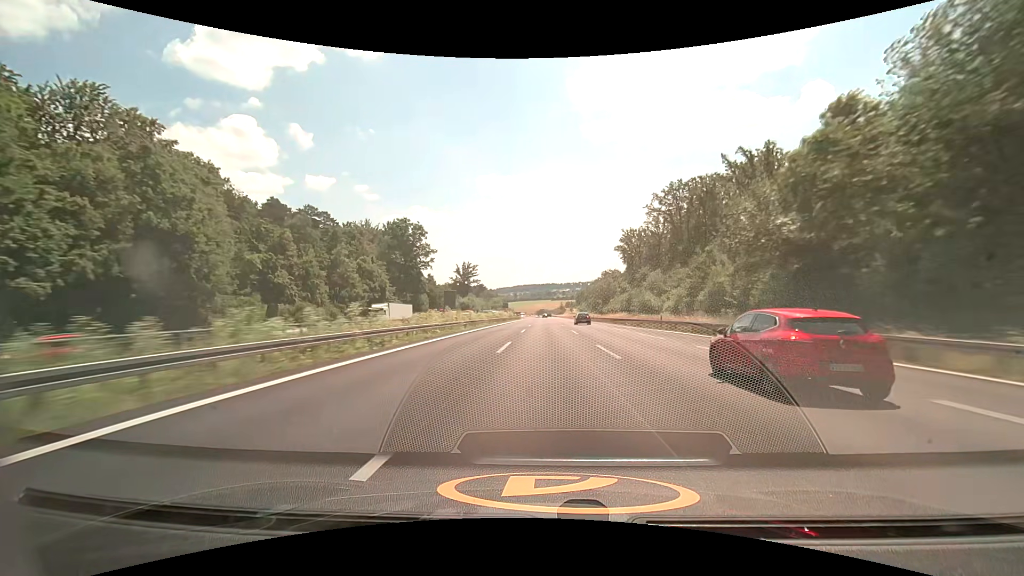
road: motorway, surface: asphalt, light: Day
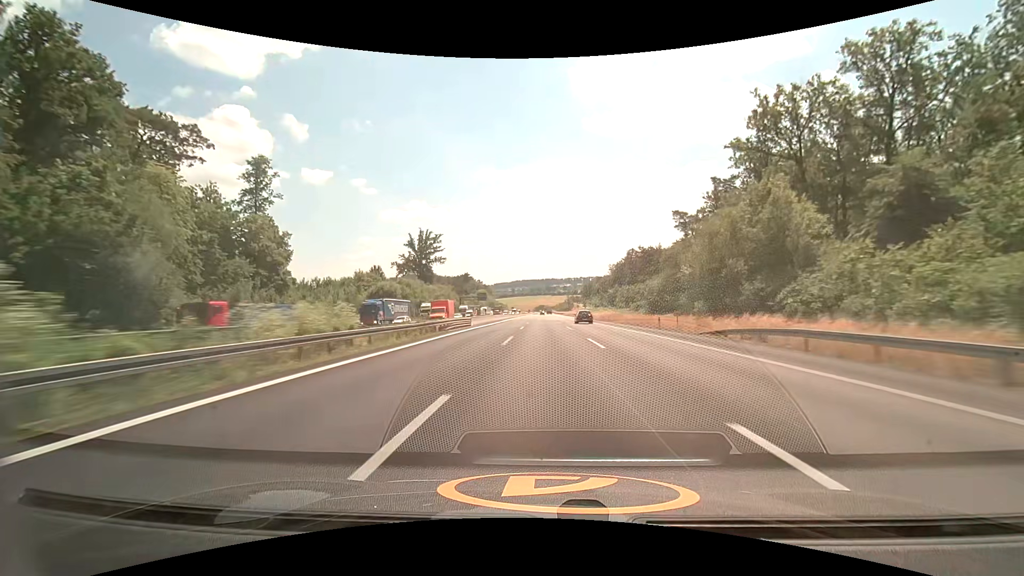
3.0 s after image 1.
(+0.1, +103.7) m; 0°
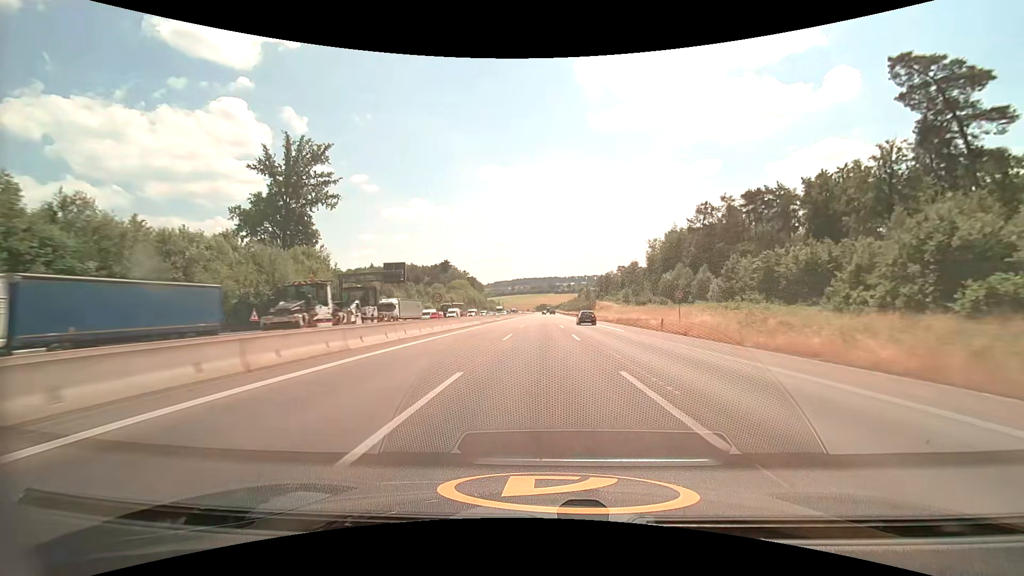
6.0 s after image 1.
(-0.2, +101.9) m; 0°
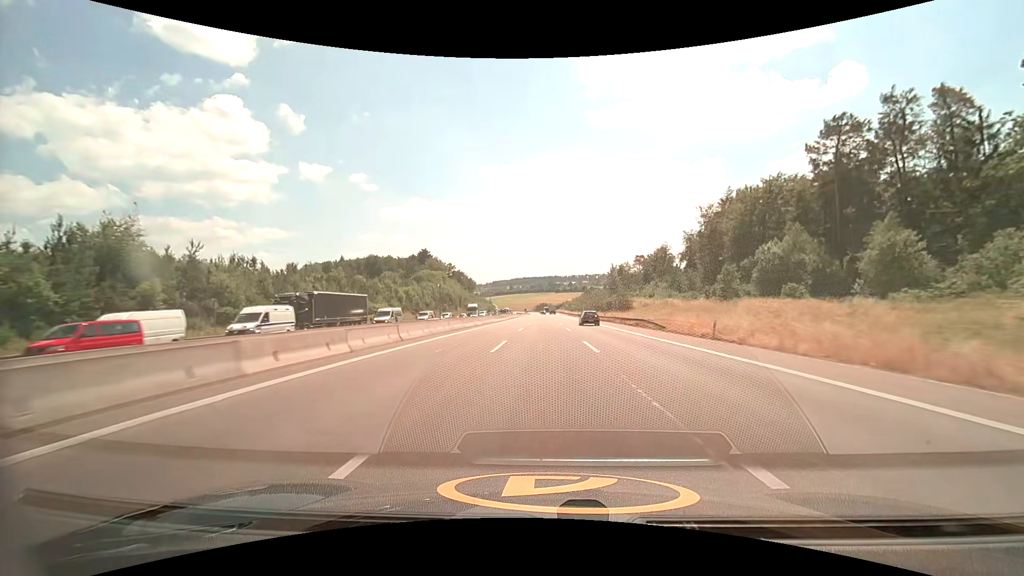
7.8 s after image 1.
(-0.1, +60.5) m; 0°
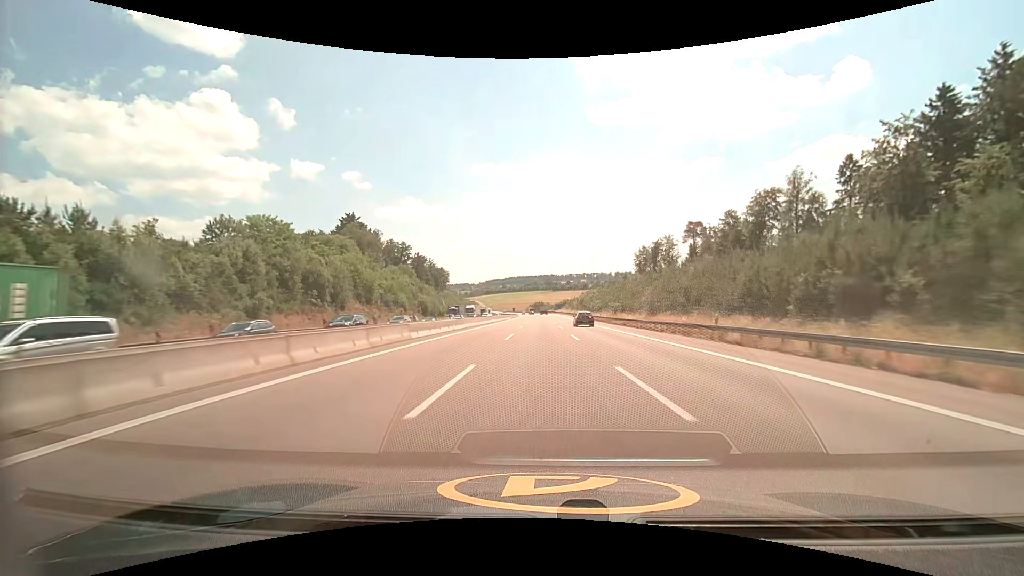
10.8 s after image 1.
(+0.4, +99.6) m; +1°
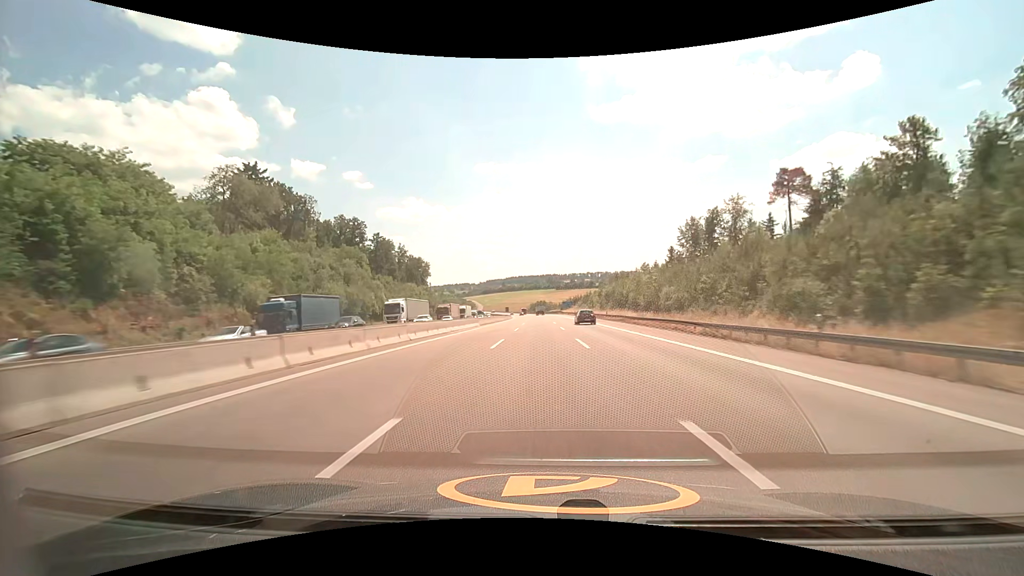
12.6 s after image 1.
(-0.1, +60.3) m; 0°
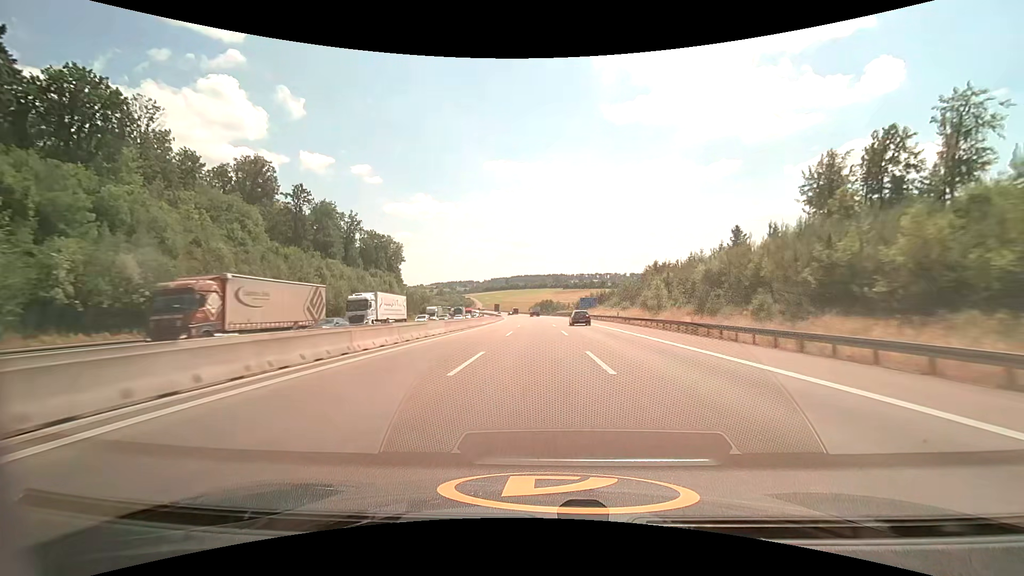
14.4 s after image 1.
(-0.3, +60.8) m; -1°
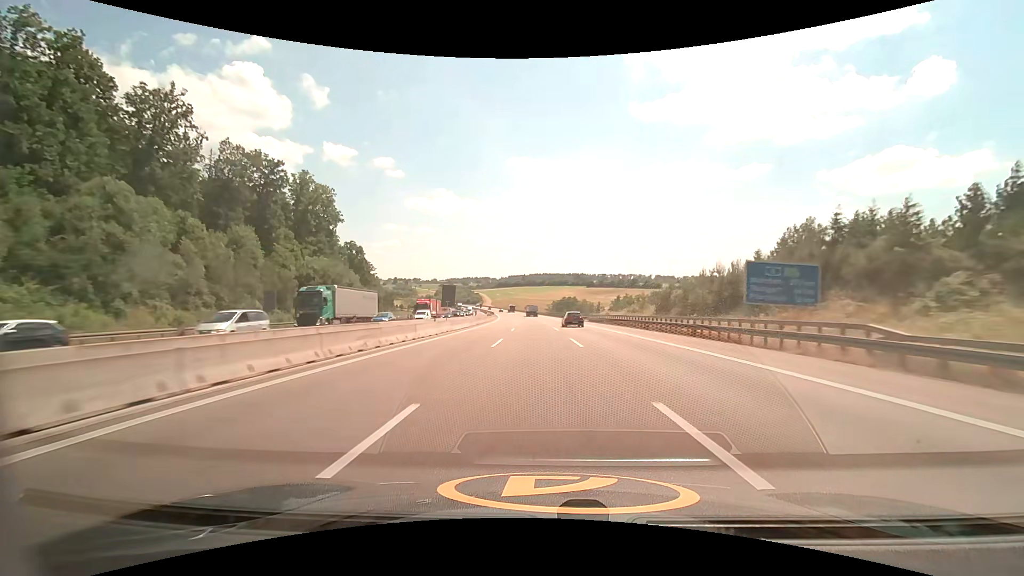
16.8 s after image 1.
(-1.3, +80.9) m; -2°
(0, +10) (0, +20) (0, +30) (-1, +40) (-1, +50) (-1, +60) (-2, +70) (-2, +80) (-3, +90) (-4, +100) m
